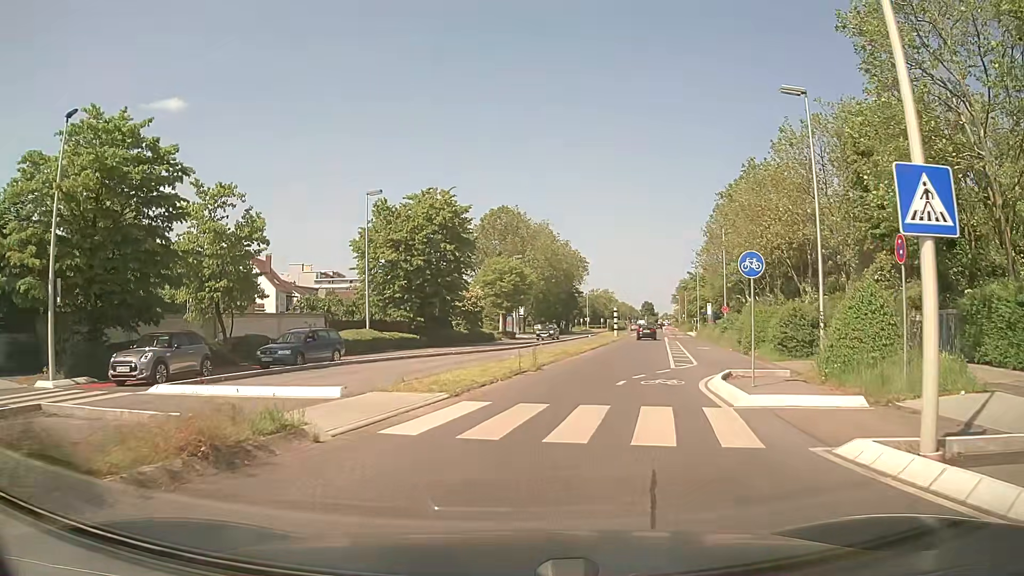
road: secondary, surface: asphalt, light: Day
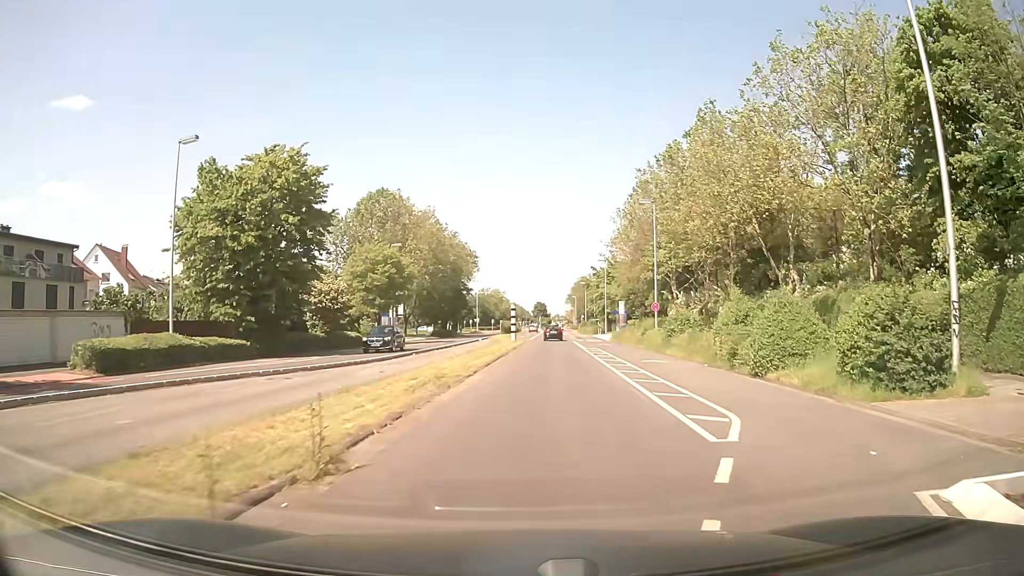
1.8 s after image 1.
(+1.0, +13.8) m; +9°
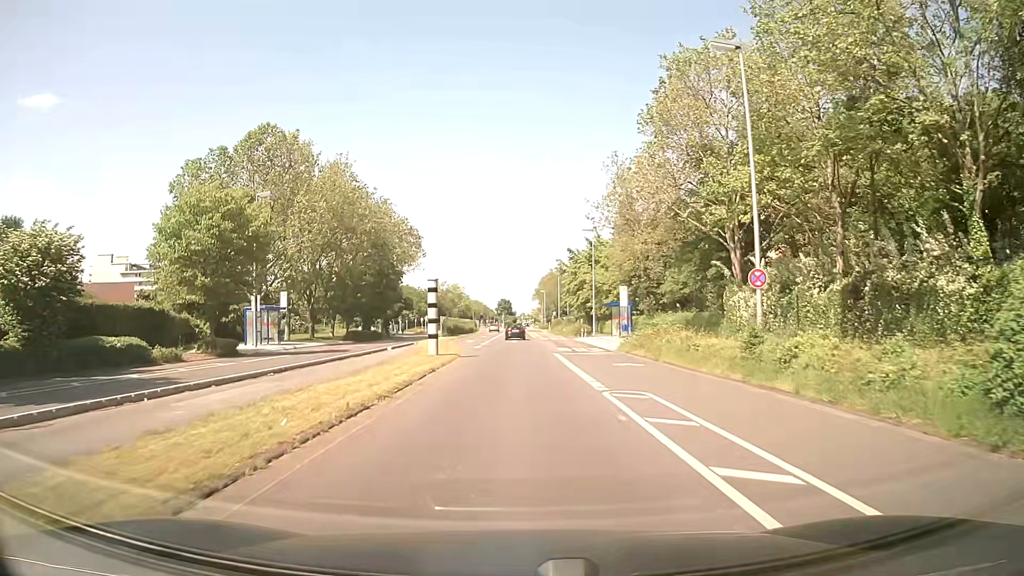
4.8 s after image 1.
(+1.8, +29.0) m; +3°
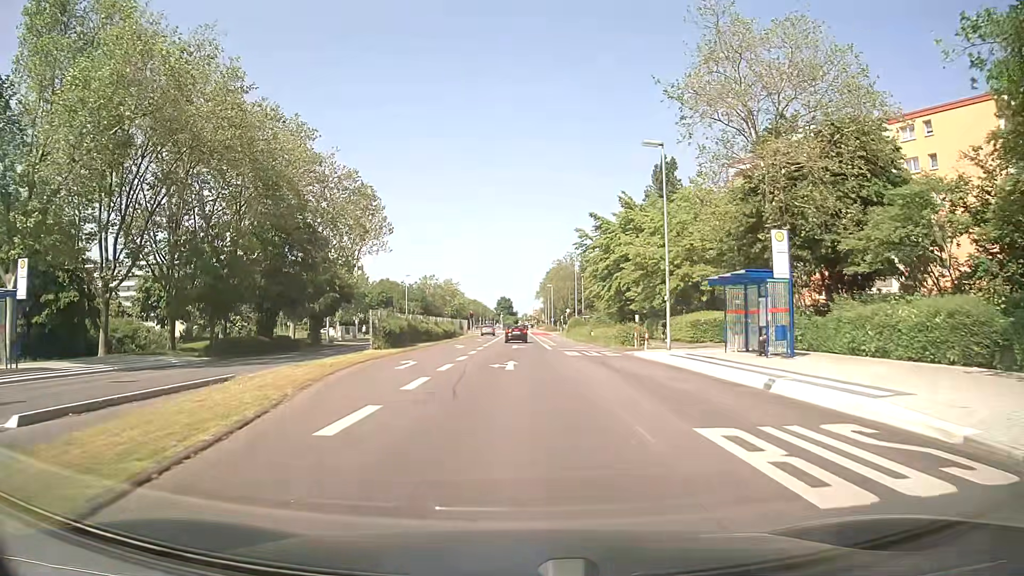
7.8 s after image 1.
(-0.1, +31.2) m; 0°
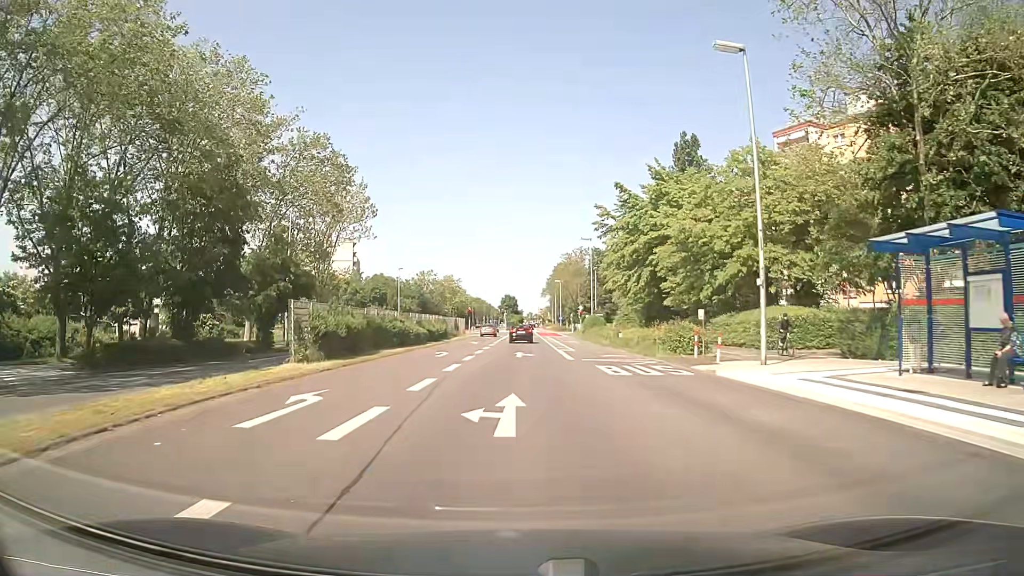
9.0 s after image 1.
(0.0, +12.4) m; 0°
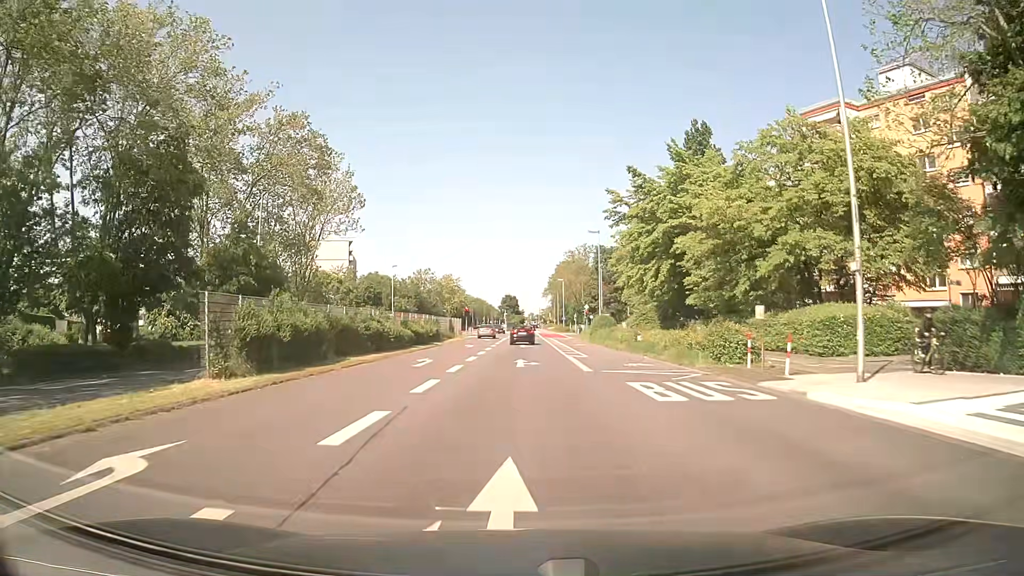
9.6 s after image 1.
(0.0, +6.2) m; 0°
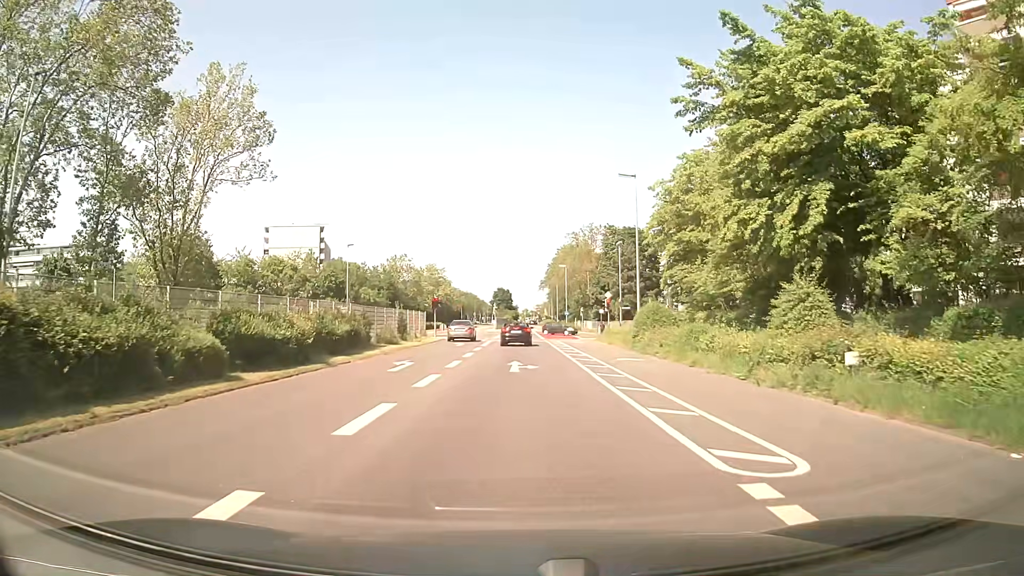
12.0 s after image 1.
(+0.2, +23.5) m; 0°
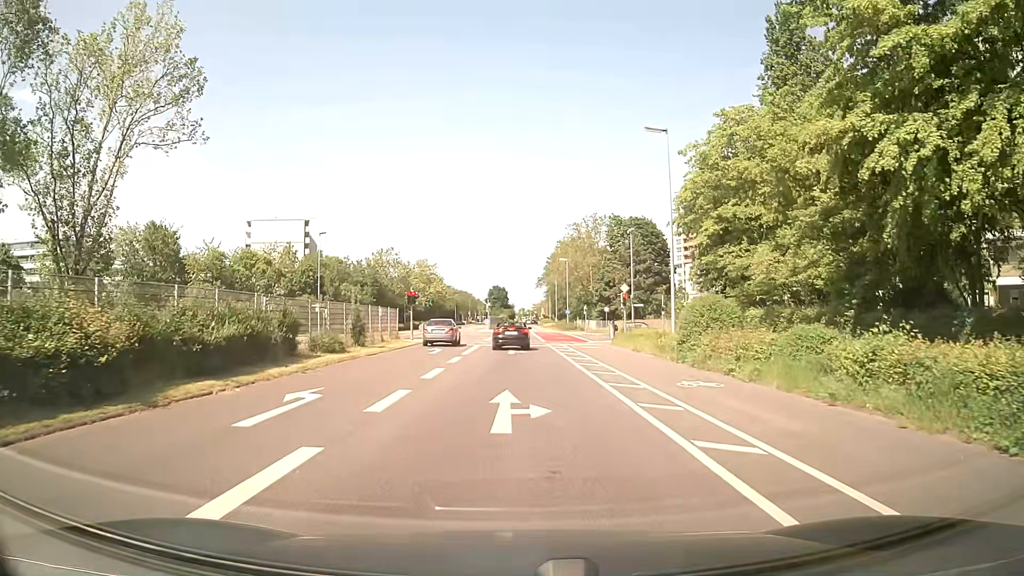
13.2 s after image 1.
(0.0, +9.9) m; 0°
(0, +10) (0, +20) (0, +30) (0, +40) (0, +50) (0, +60) (0, +70) (0, +80) (0, +90) (0, +100) m
